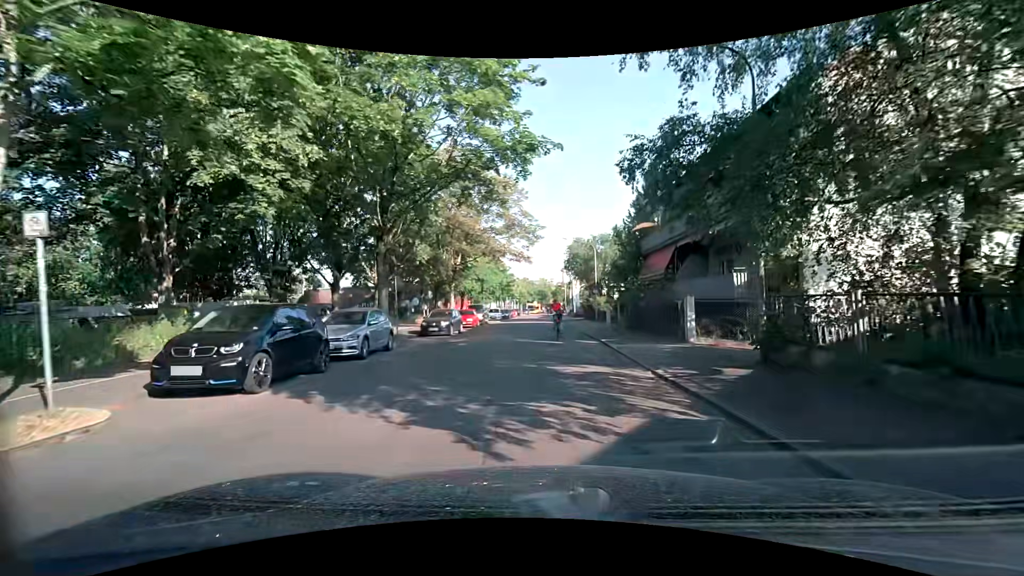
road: residential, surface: asphalt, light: Day
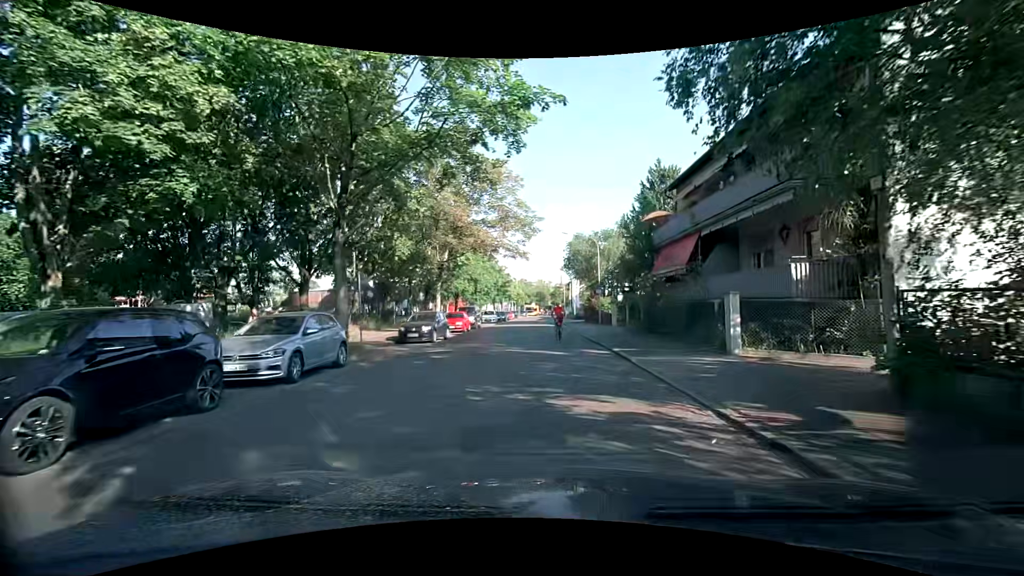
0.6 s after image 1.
(0.0, +3.9) m; -1°
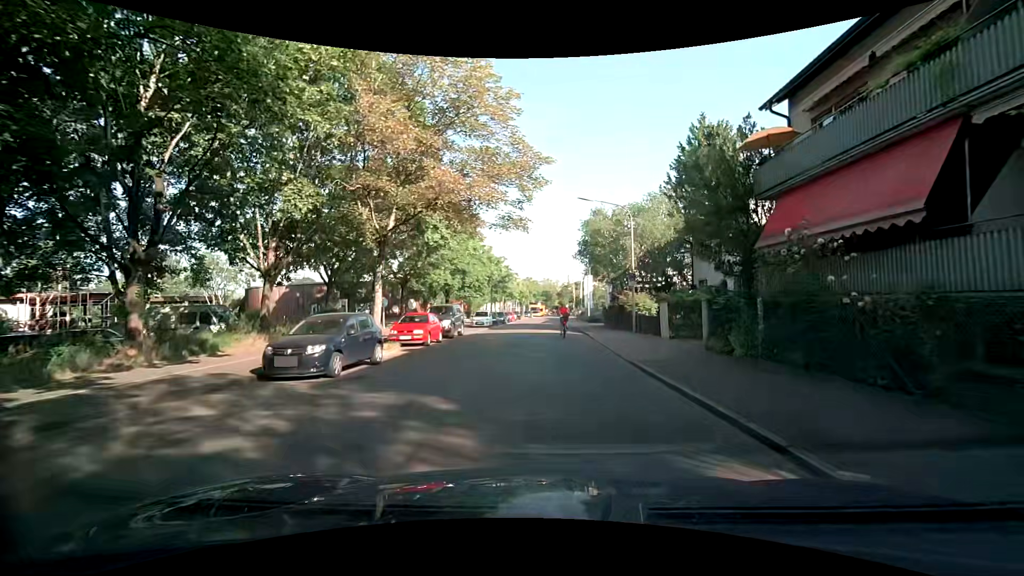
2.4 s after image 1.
(+0.1, +11.9) m; 0°
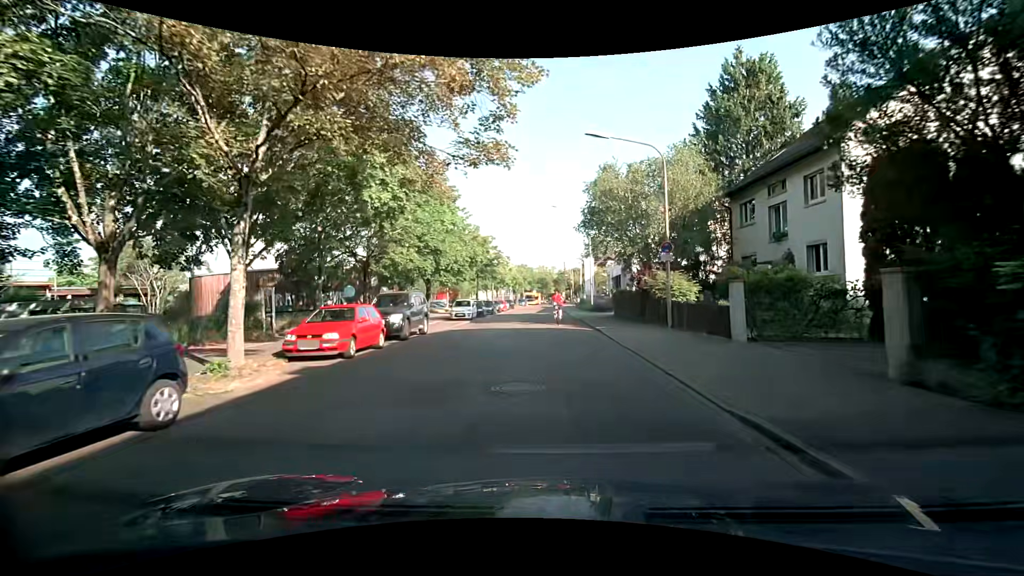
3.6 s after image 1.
(-0.1, +8.1) m; -1°
(0, +10) (0, +20) (0, +30) (+1, +40) (+1, +50) (+1, +60) (+1, +70) (+2, +80) (+2, +90) (+2, +100) m
